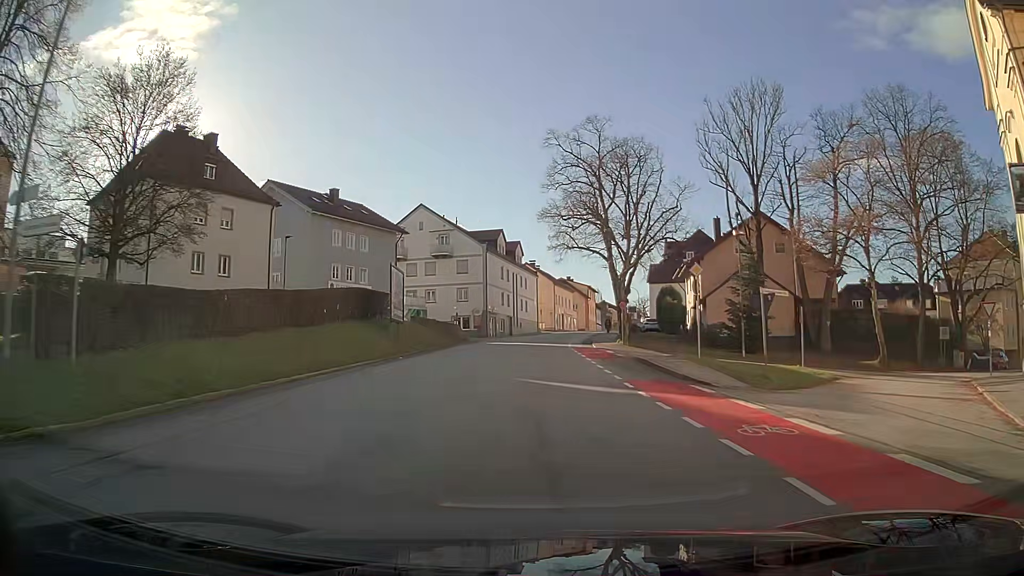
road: tertiary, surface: asphalt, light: Day
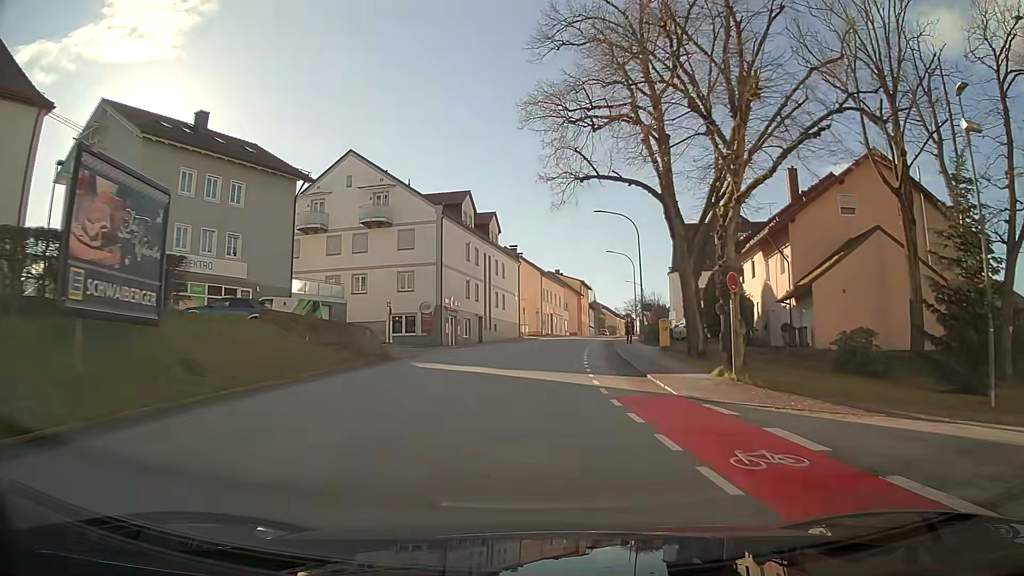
(+0.3, +23.8) m; +2°
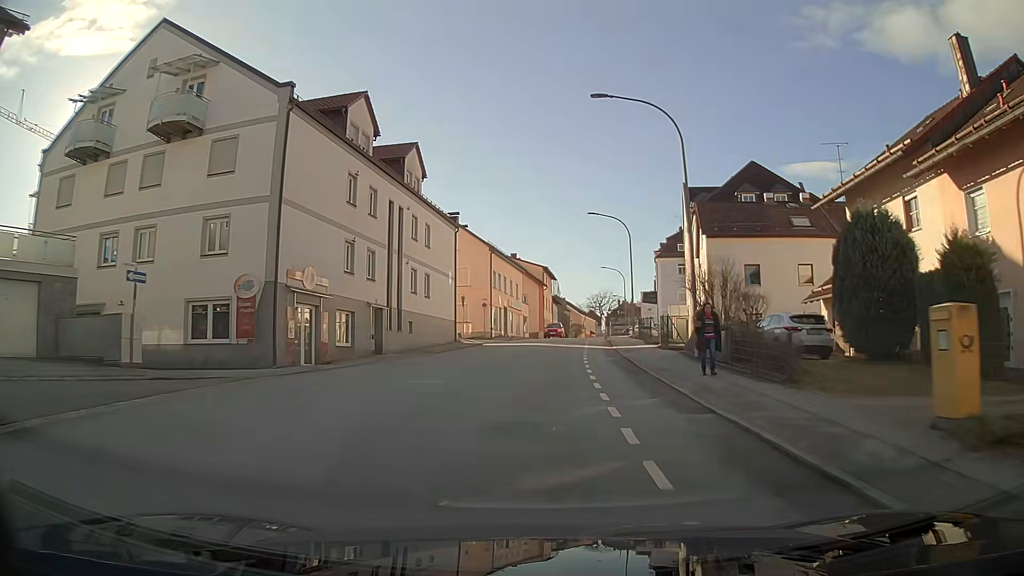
(+0.7, +23.8) m; +4°
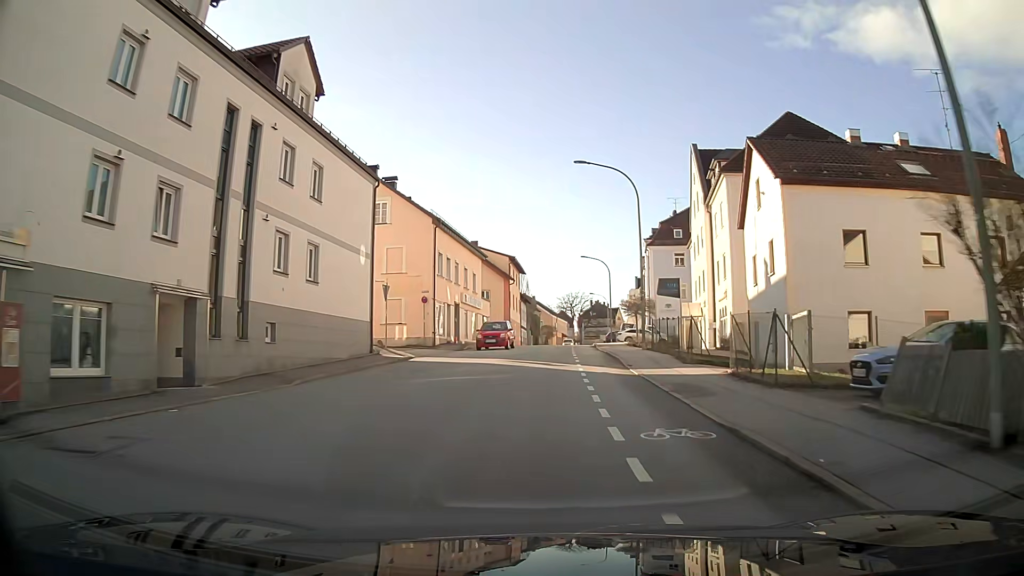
(+0.4, +15.8) m; +3°
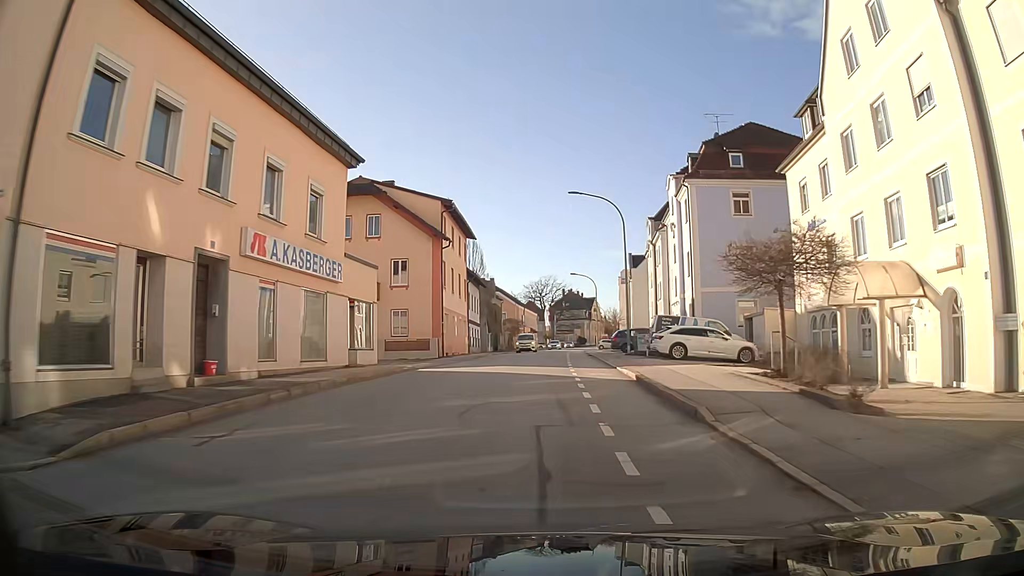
(+0.9, +31.3) m; +3°
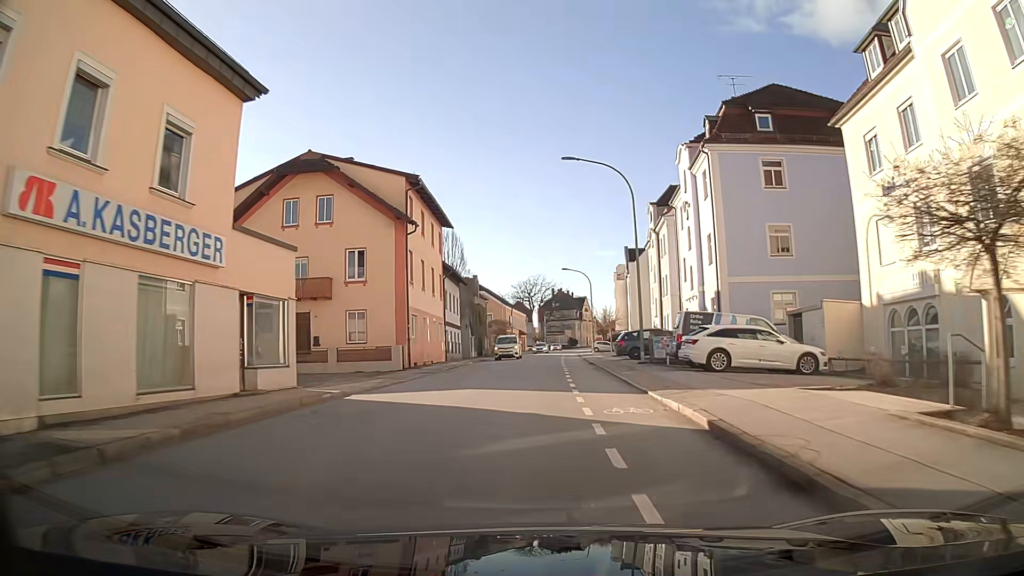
(+0.1, +7.8) m; +1°
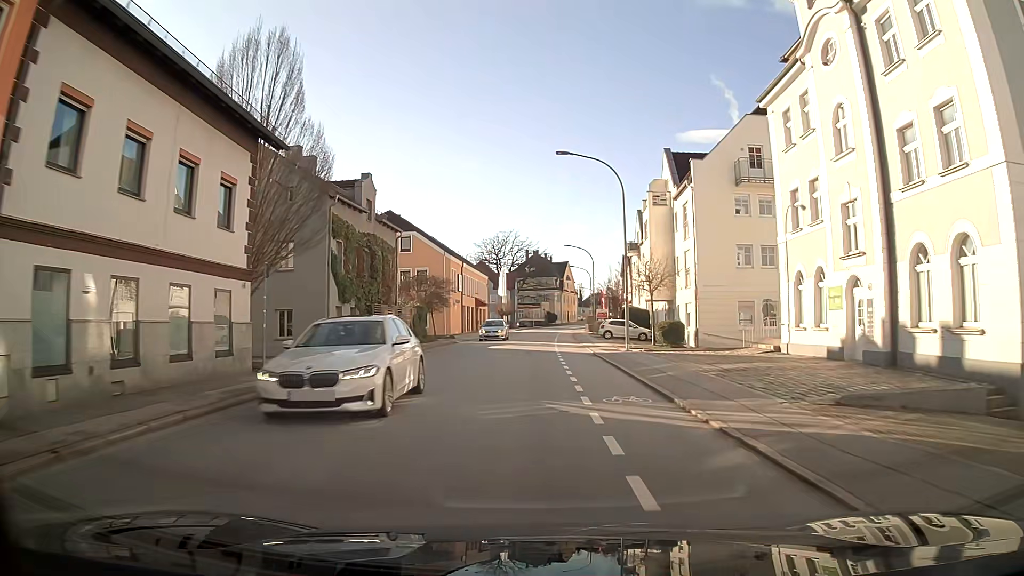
(+0.6, +40.0) m; +2°
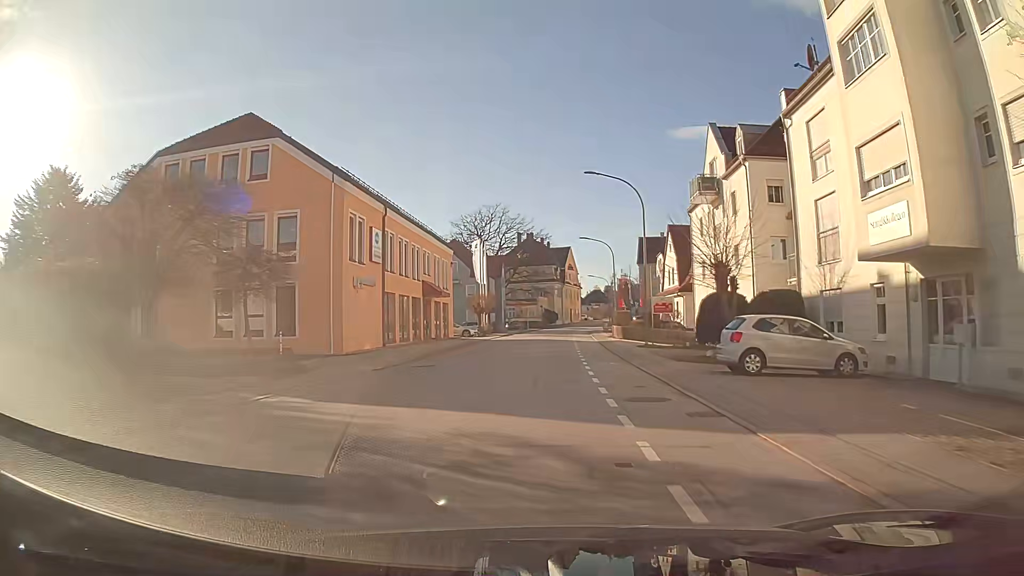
(+0.2, +32.6) m; +1°
